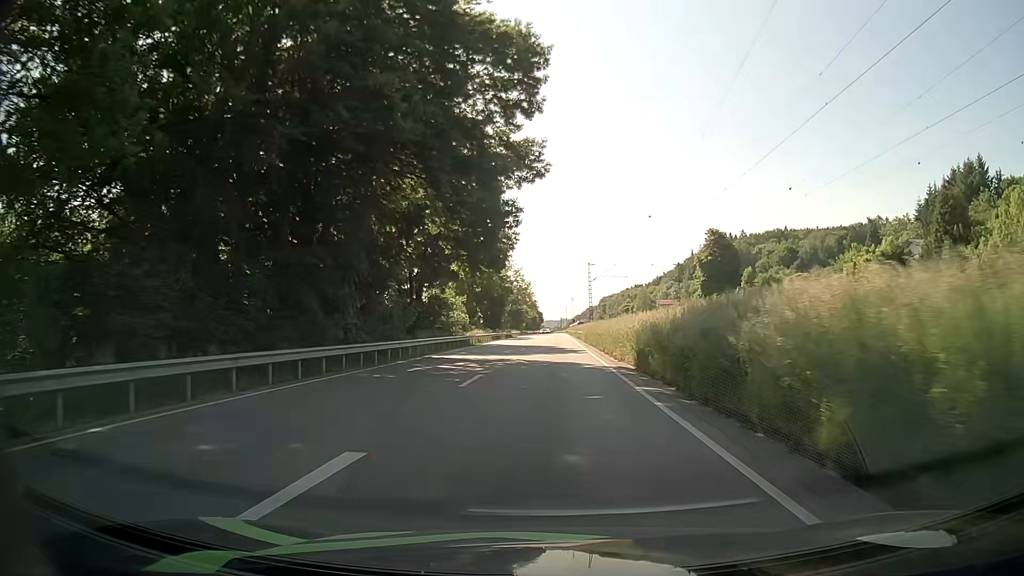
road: primary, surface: asphalt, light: Day
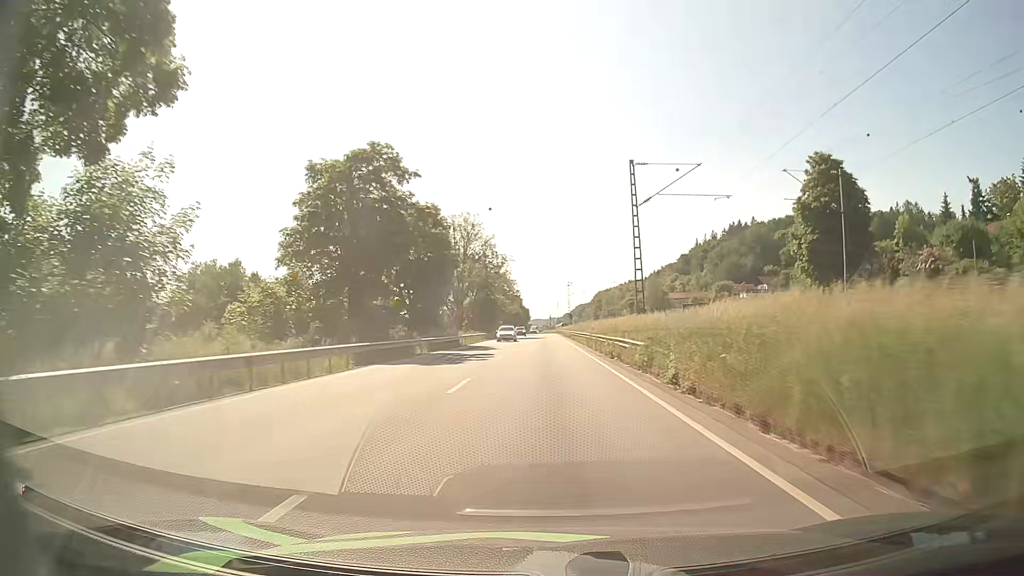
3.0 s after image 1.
(+0.3, +51.2) m; +1°
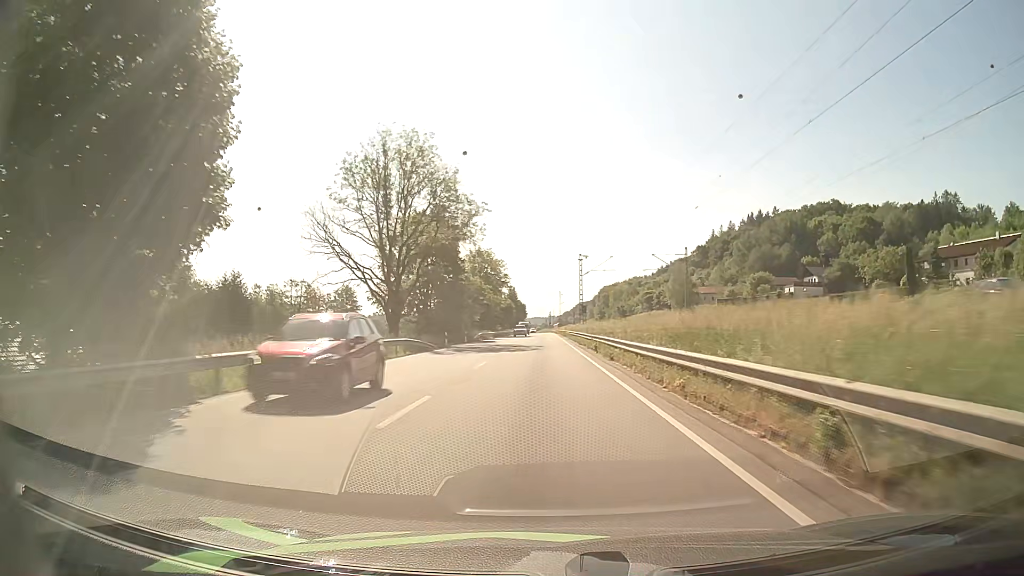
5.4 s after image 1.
(+0.1, +41.6) m; 0°
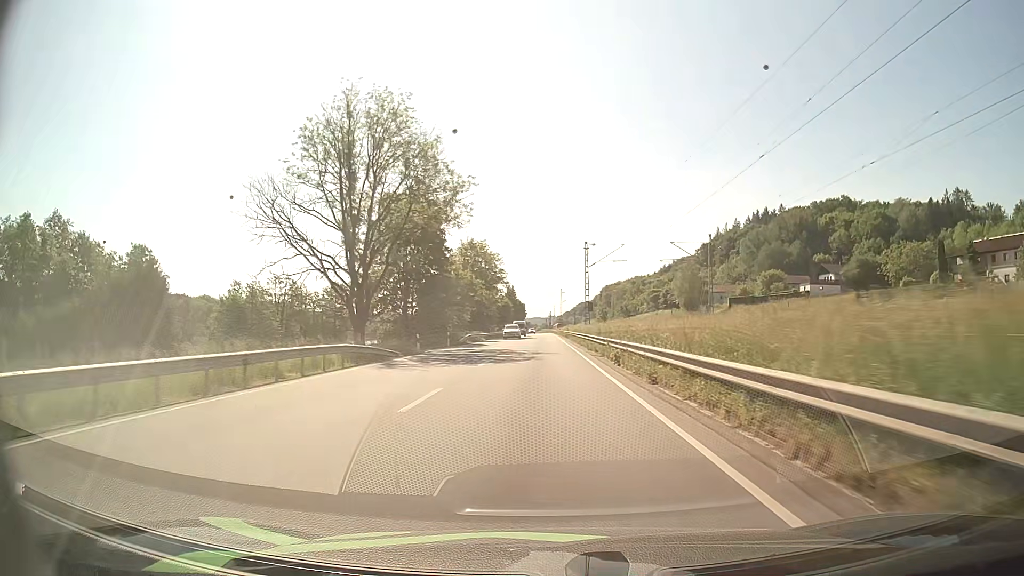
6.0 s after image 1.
(+0.1, +10.5) m; 0°
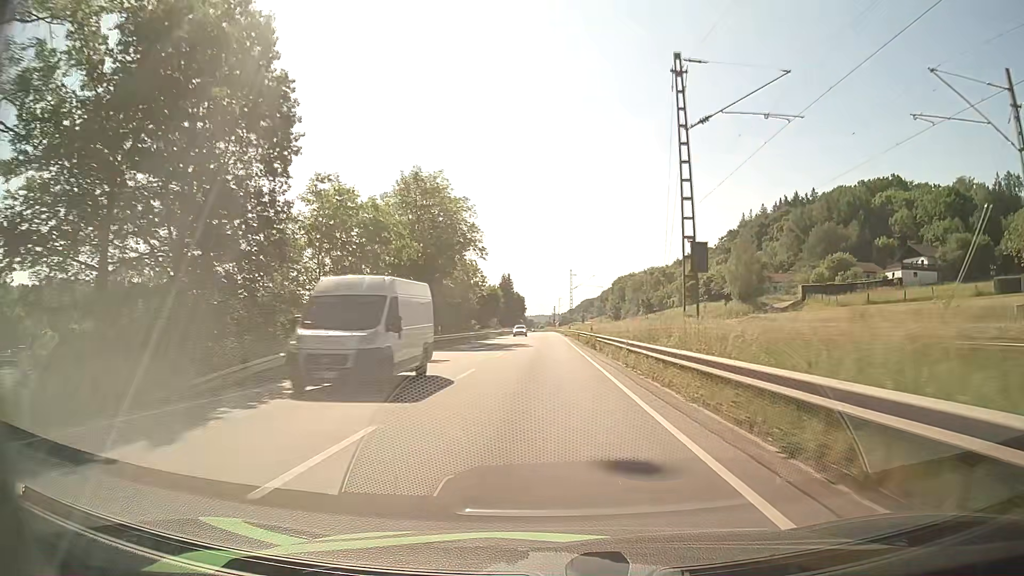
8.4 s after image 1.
(0.0, +42.4) m; 0°
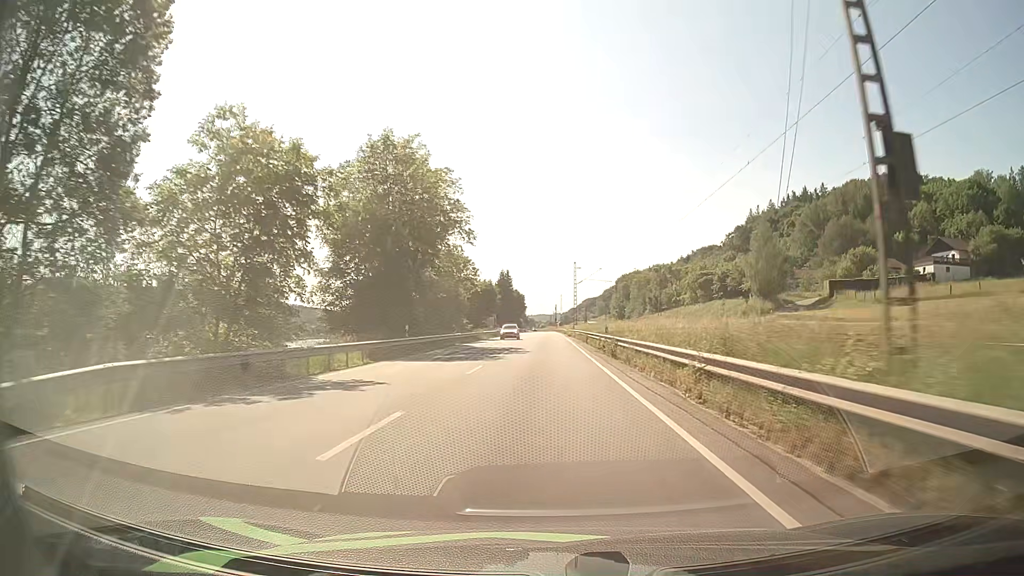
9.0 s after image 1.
(0.0, +10.7) m; -1°
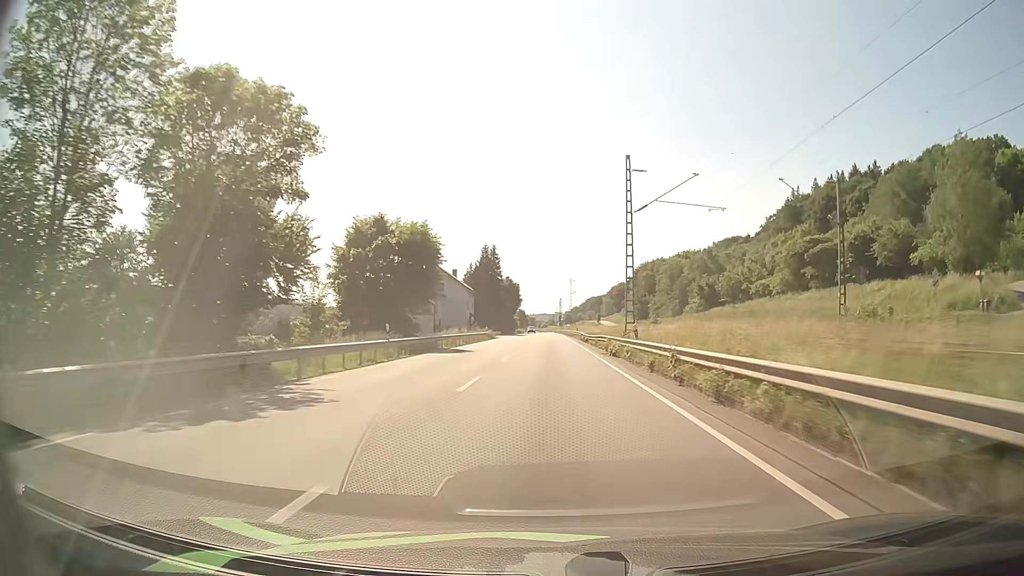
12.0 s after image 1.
(+0.2, +54.2) m; +1°
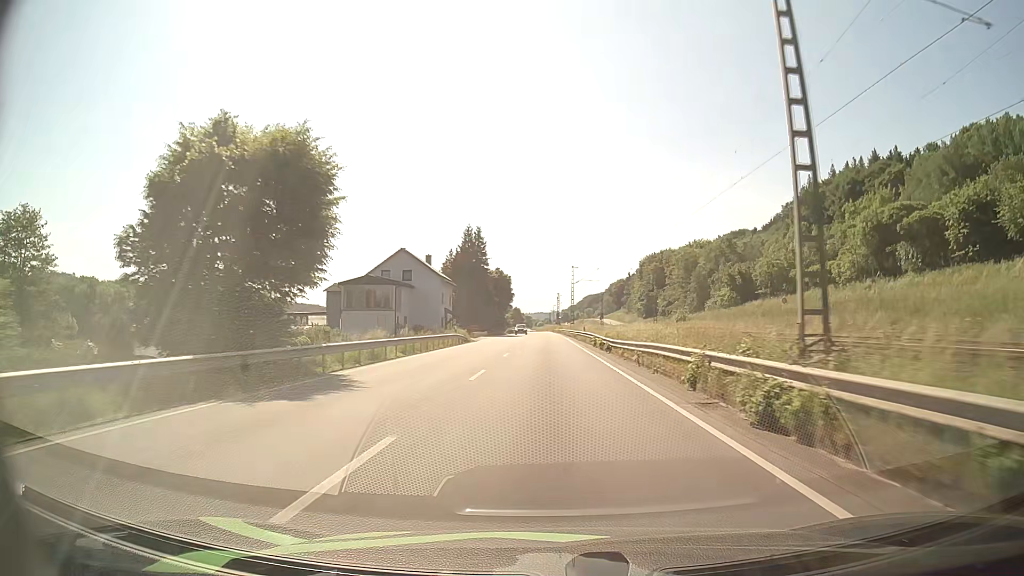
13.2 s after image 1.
(0.0, +22.0) m; 0°
(0, +10) (0, +20) (0, +30) (0, +40) (0, +50) (0, +60) (0, +70) (0, +80) (0, +90) (0, +100) m
